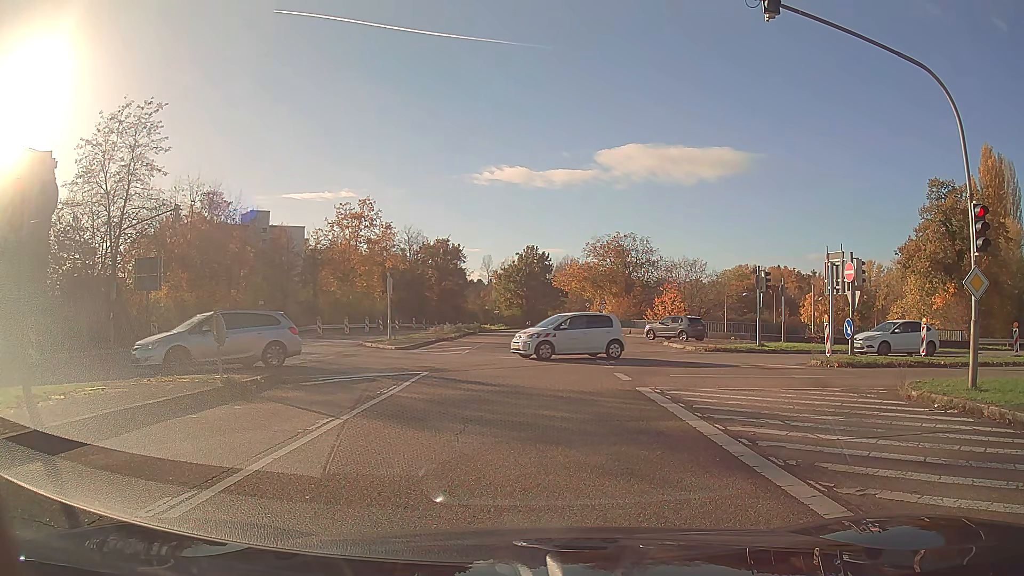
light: Day
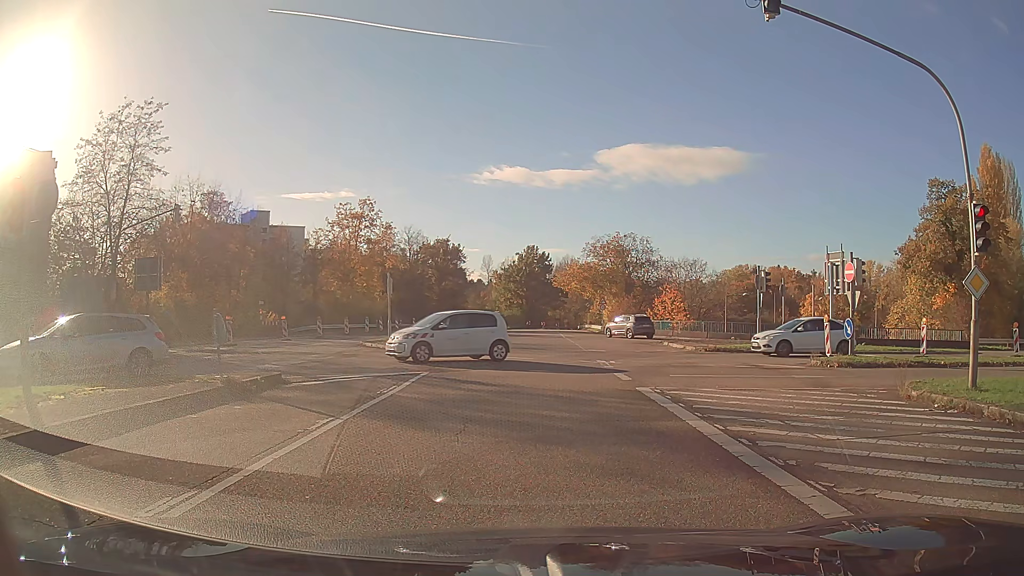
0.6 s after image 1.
(0.0, 0.0) m; 0°
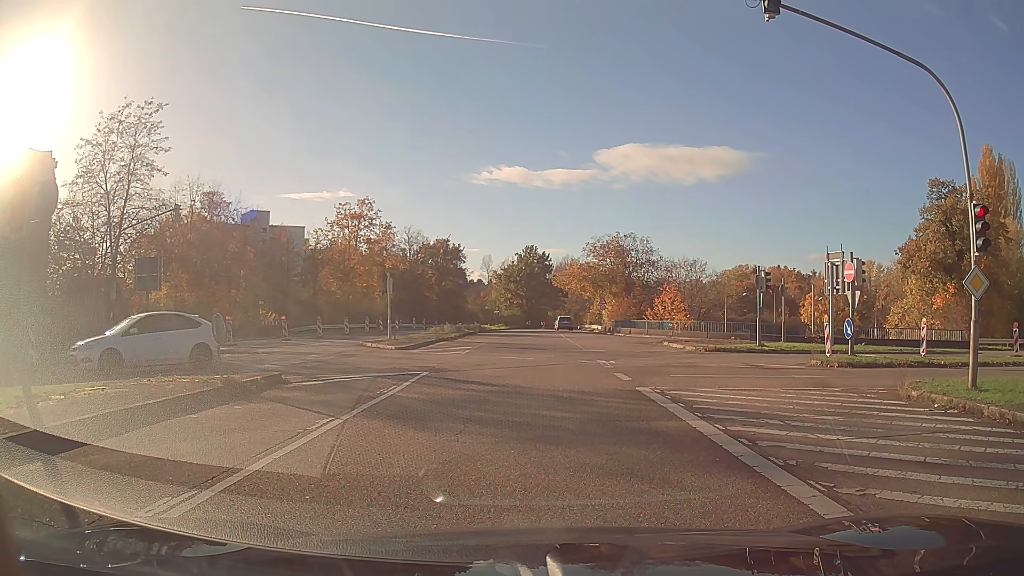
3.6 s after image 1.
(0.0, 0.0) m; 0°
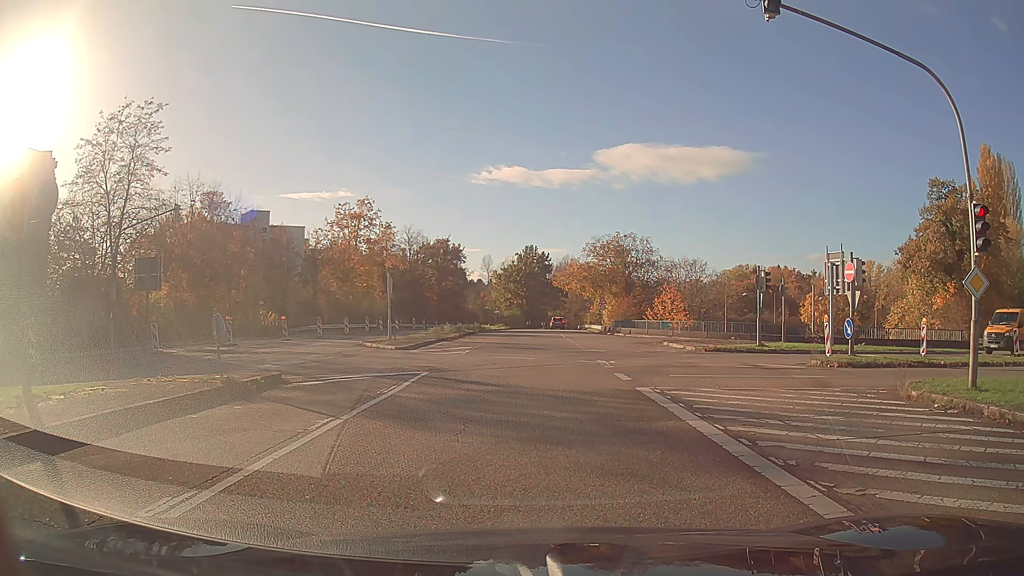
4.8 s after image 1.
(0.0, 0.0) m; 0°
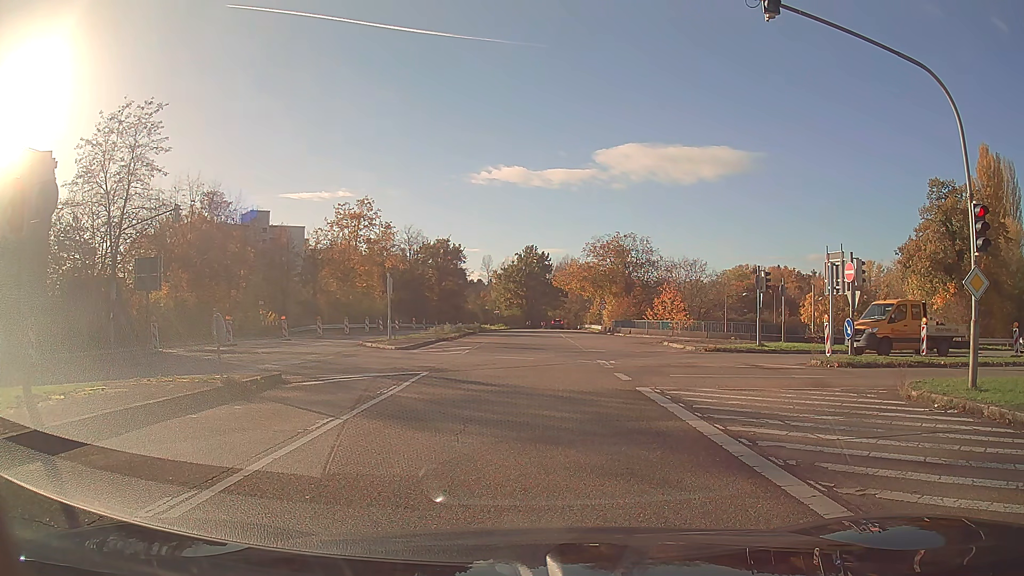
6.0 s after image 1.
(0.0, 0.0) m; 0°
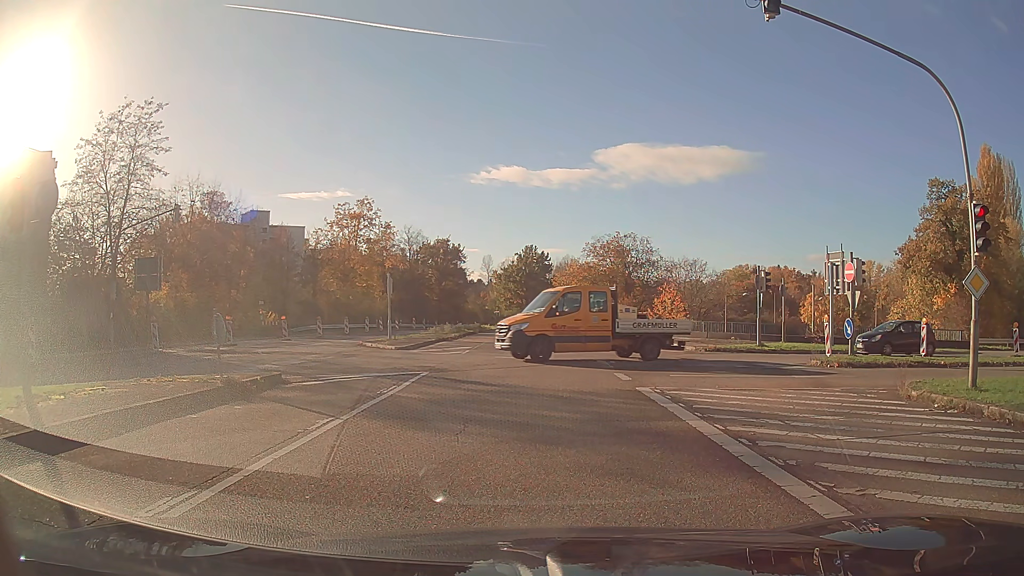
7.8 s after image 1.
(0.0, 0.0) m; 0°
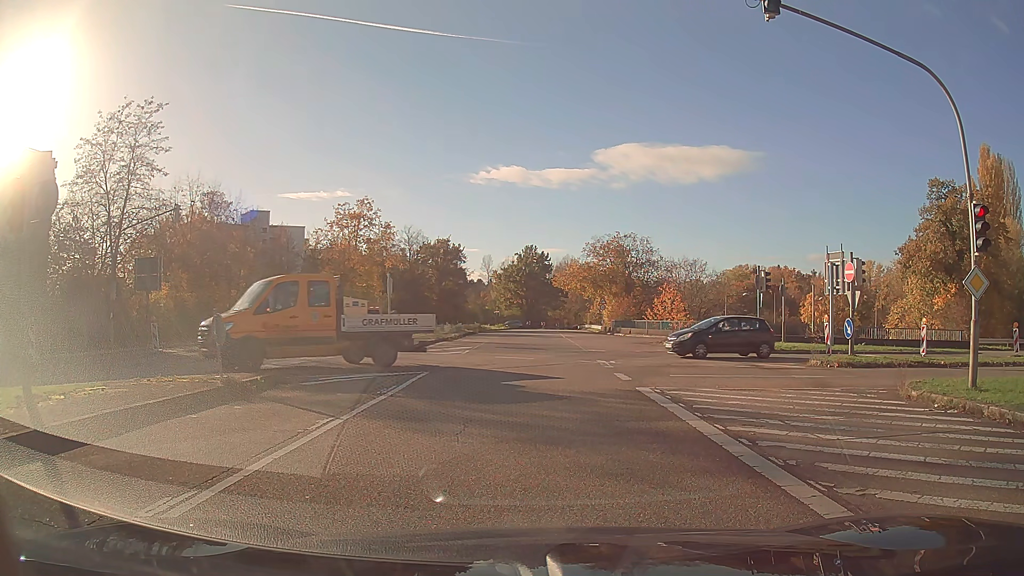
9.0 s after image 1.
(0.0, 0.0) m; 0°
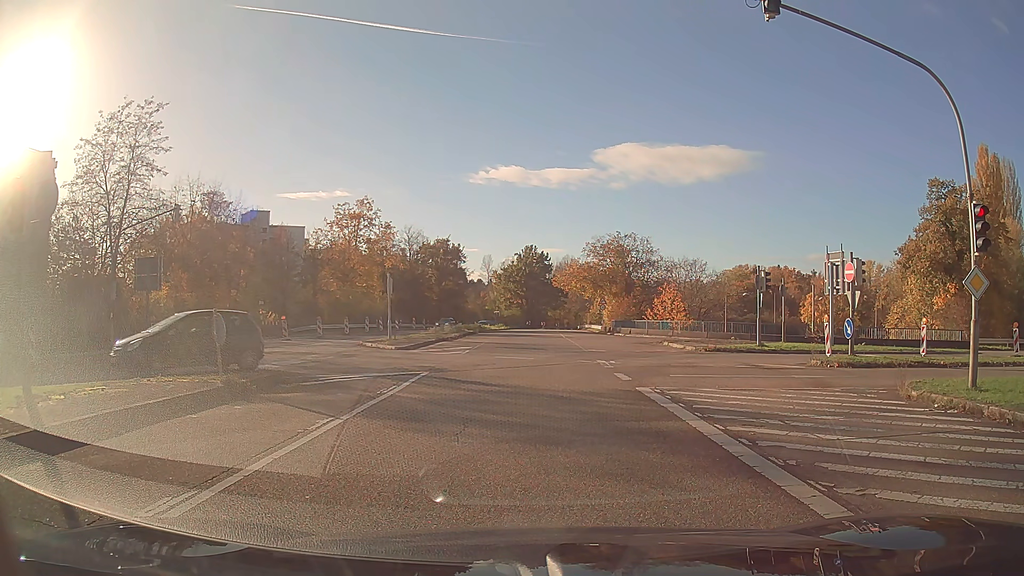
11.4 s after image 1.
(0.0, 0.0) m; 0°
